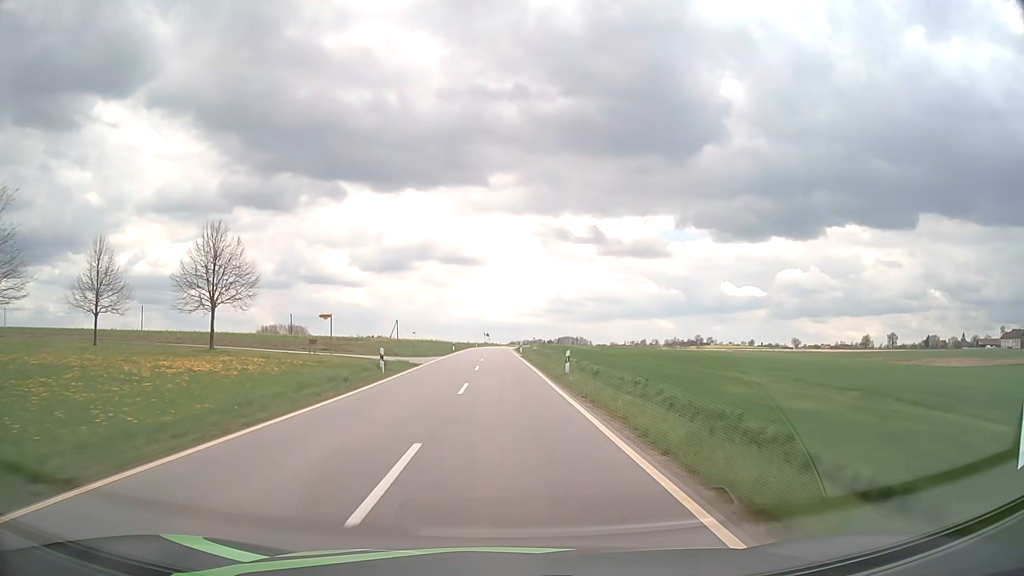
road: tertiary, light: Day
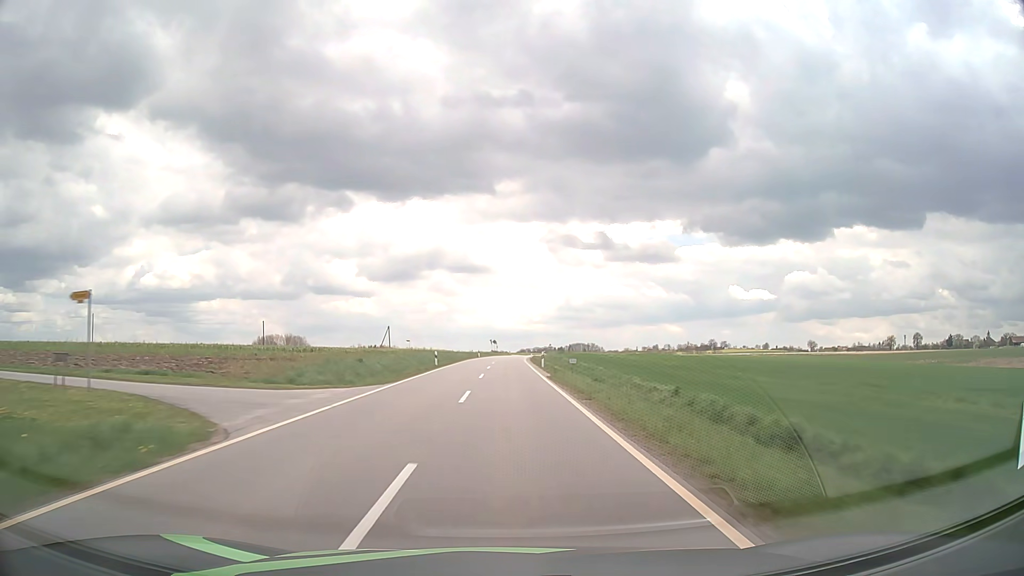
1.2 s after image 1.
(-0.2, +25.7) m; -1°
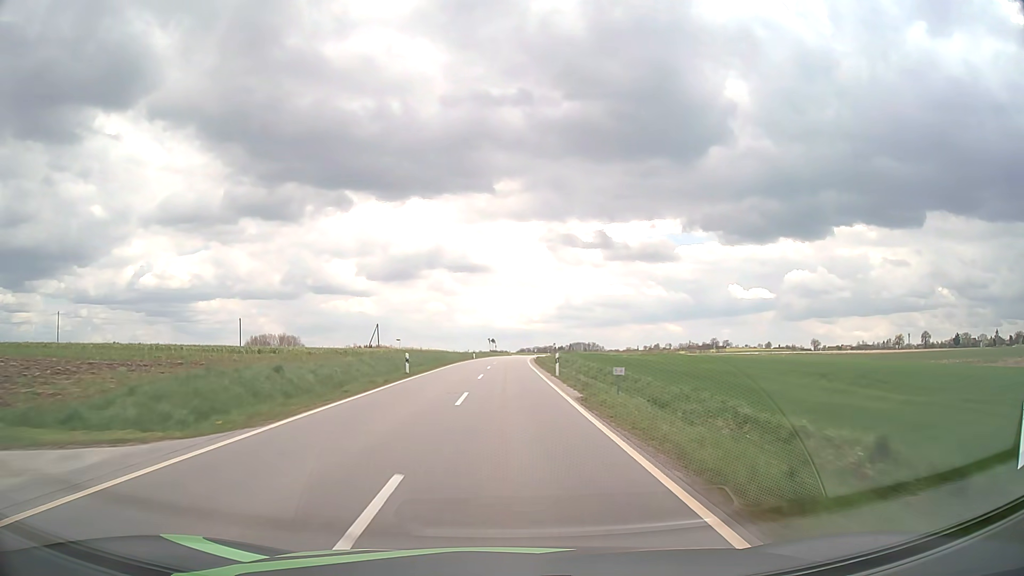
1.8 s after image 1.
(0.0, +12.8) m; 0°
